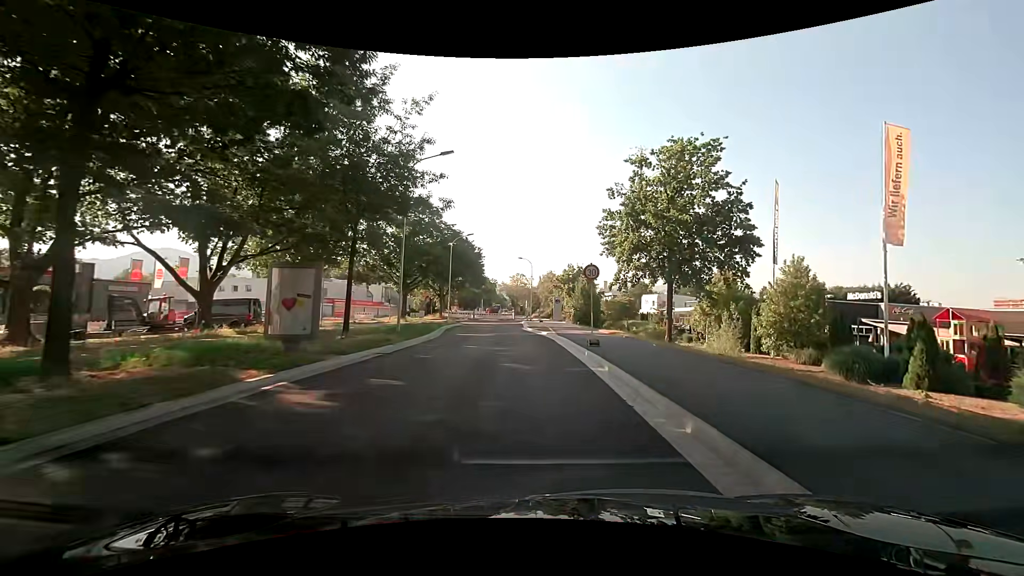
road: tertiary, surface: asphalt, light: Day
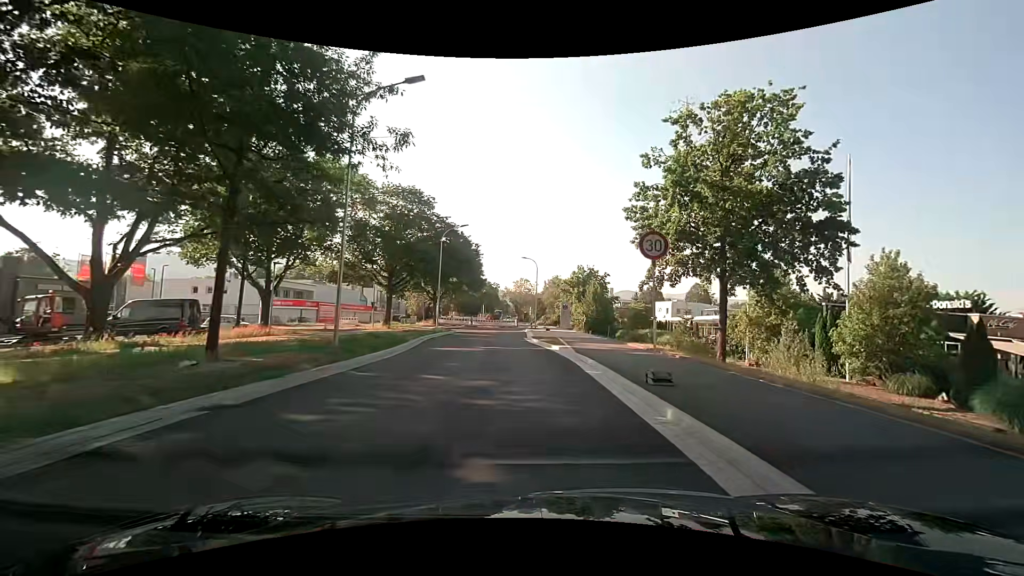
(-0.2, +8.5) m; 0°
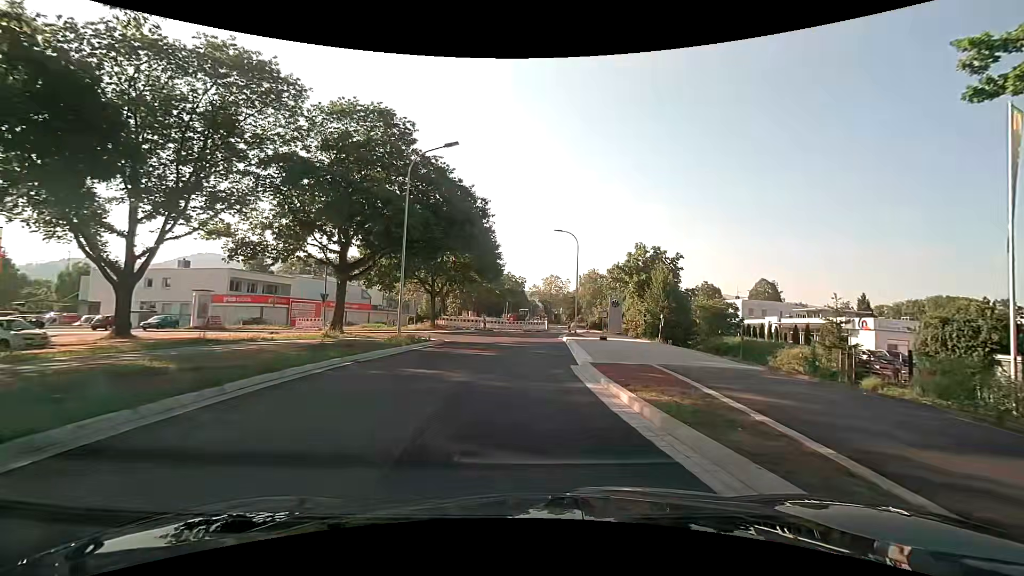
(-0.9, +20.6) m; -5°
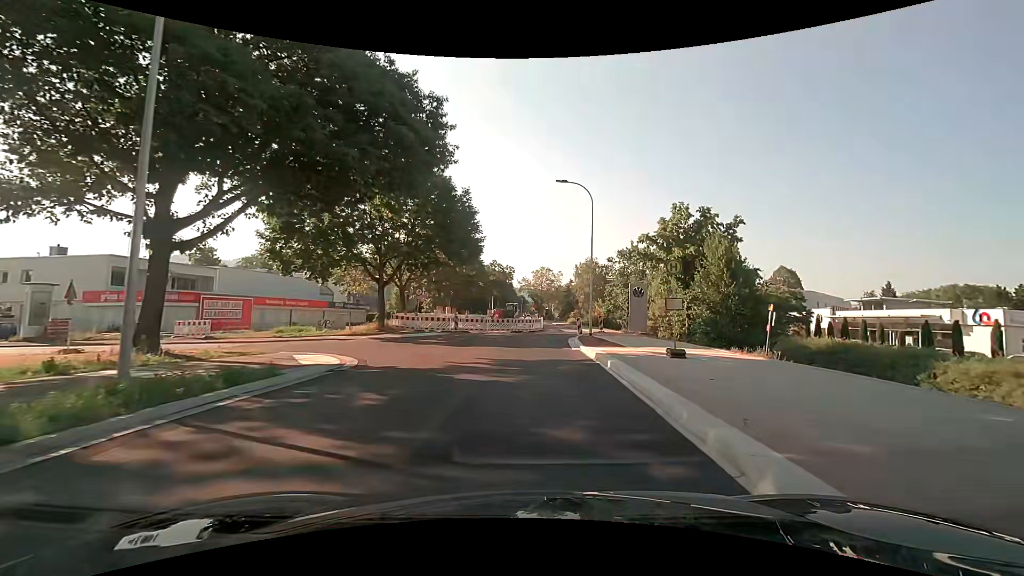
(+0.1, +15.2) m; +2°
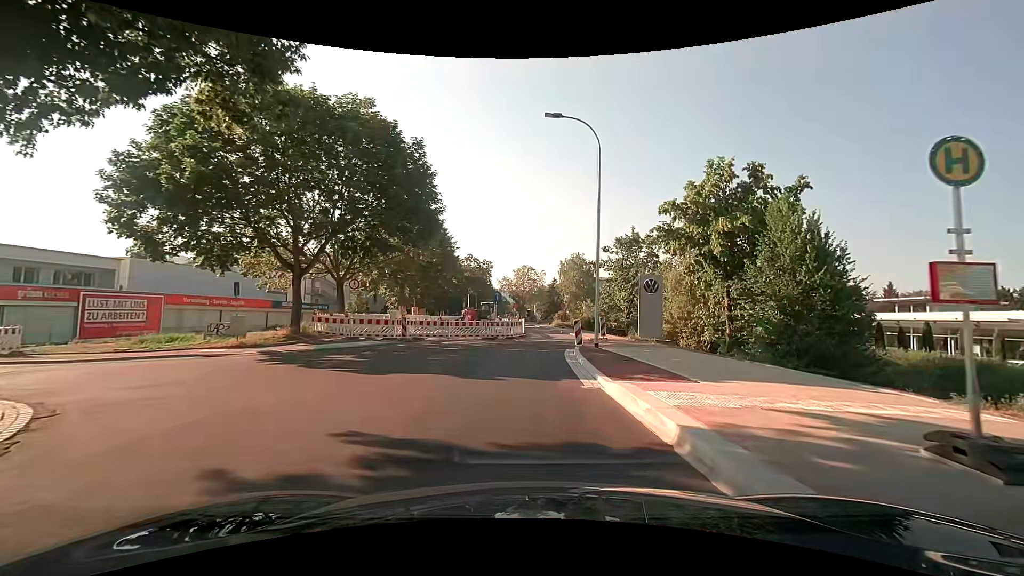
(+0.2, +10.0) m; +1°
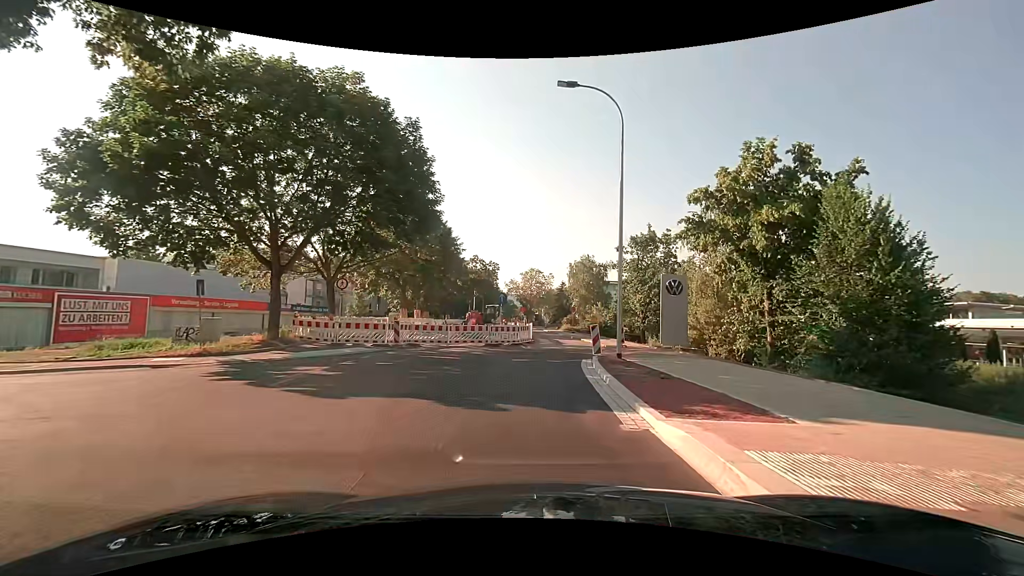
(0.0, +3.0) m; -1°
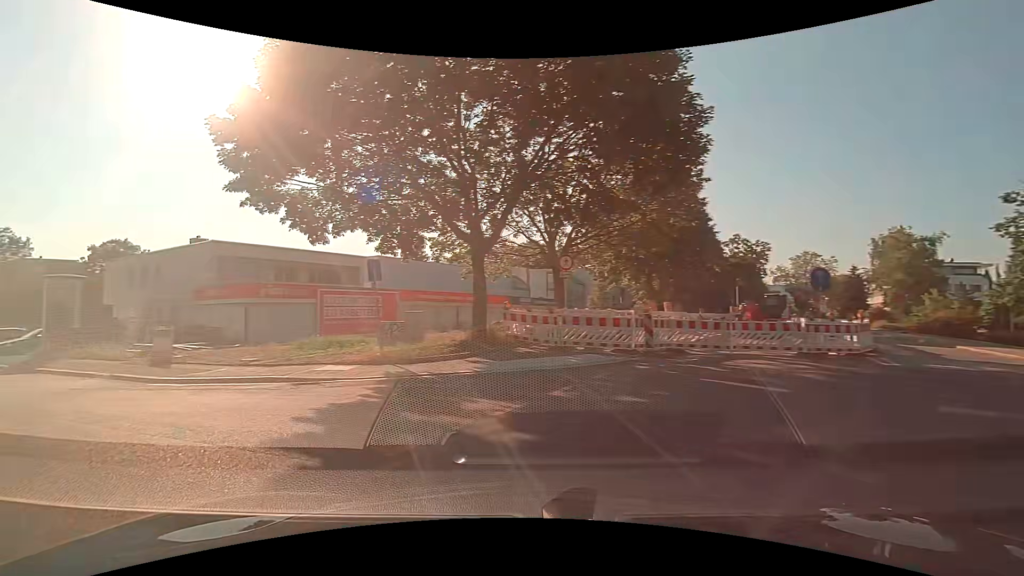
(-1.5, +8.1) m; -29°
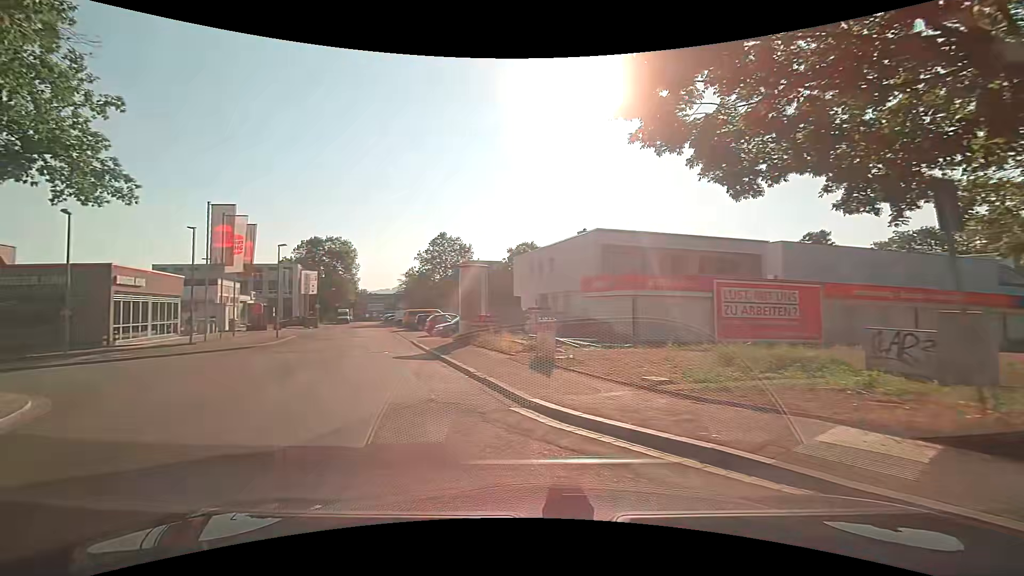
(-2.6, +6.8) m; -41°
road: unclassified
